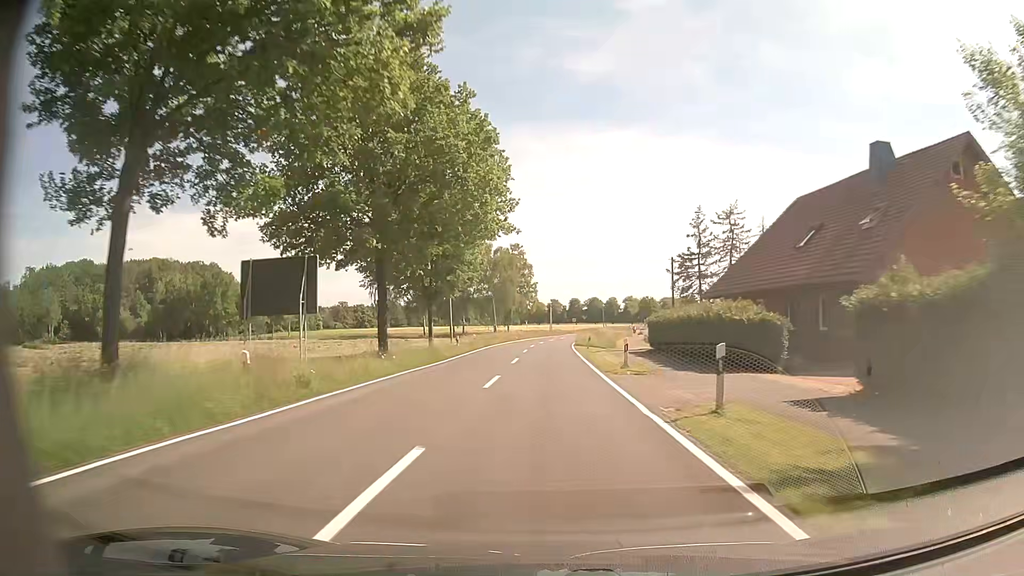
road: tertiary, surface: asphalt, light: Day
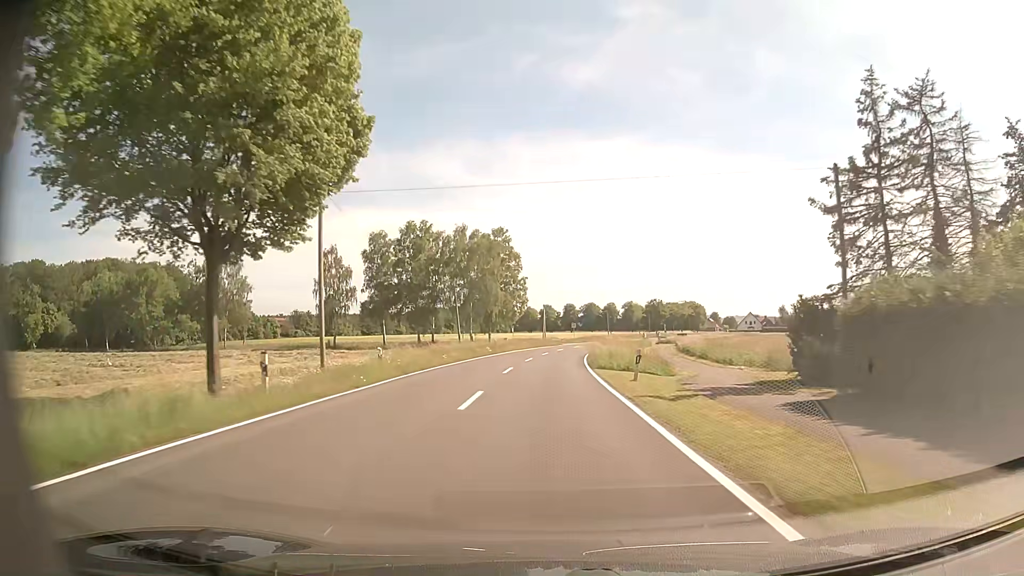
(-0.1, +27.9) m; +1°
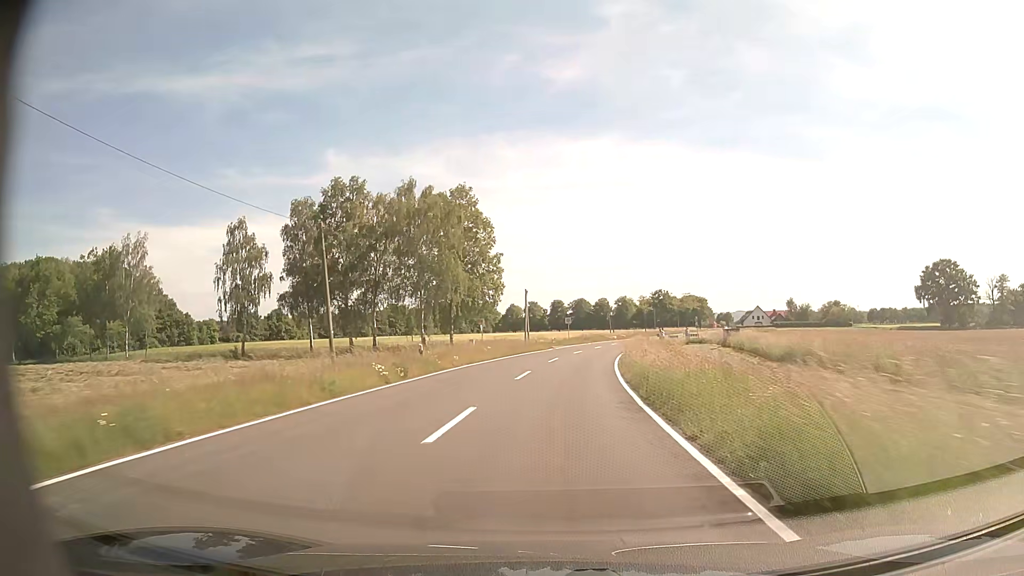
(0.0, +28.0) m; +1°
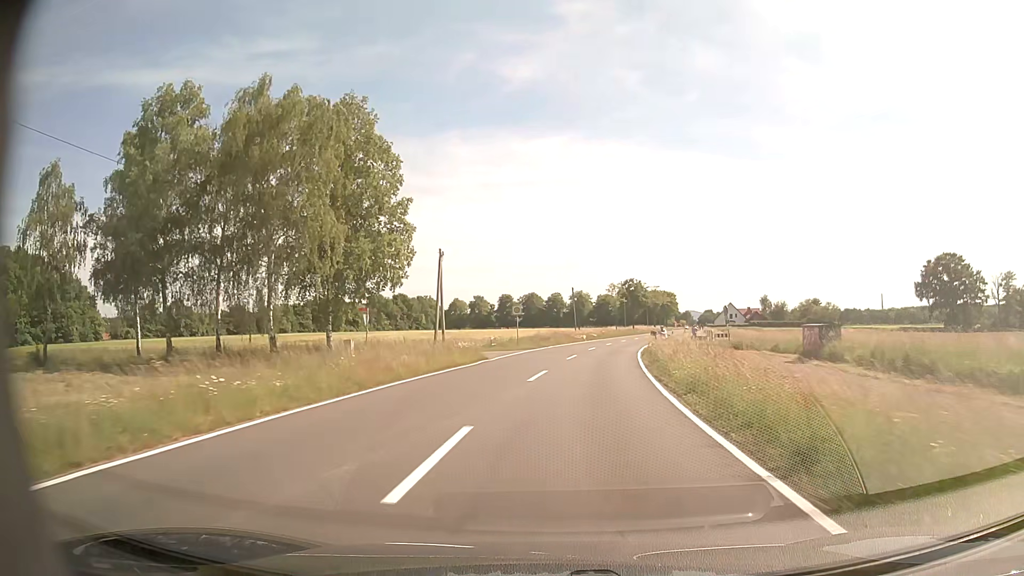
(+0.9, +27.1) m; +4°
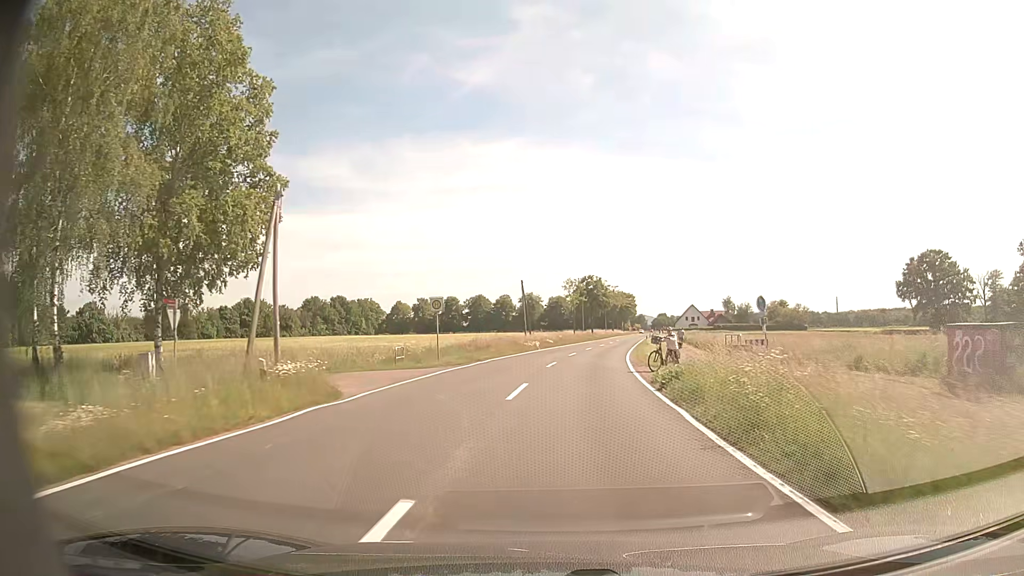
(+0.5, +15.7) m; +4°
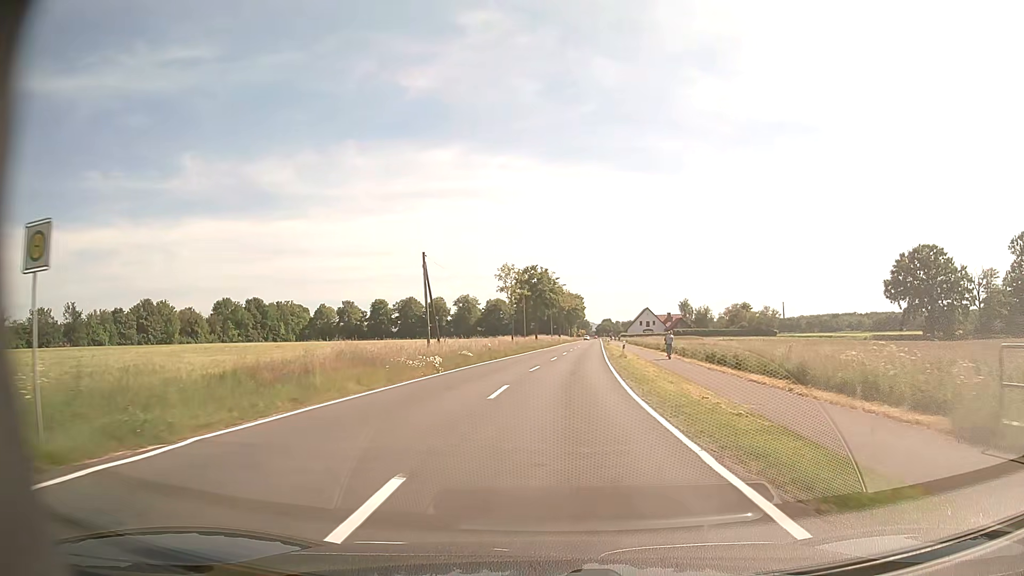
(+1.1, +23.0) m; +5°
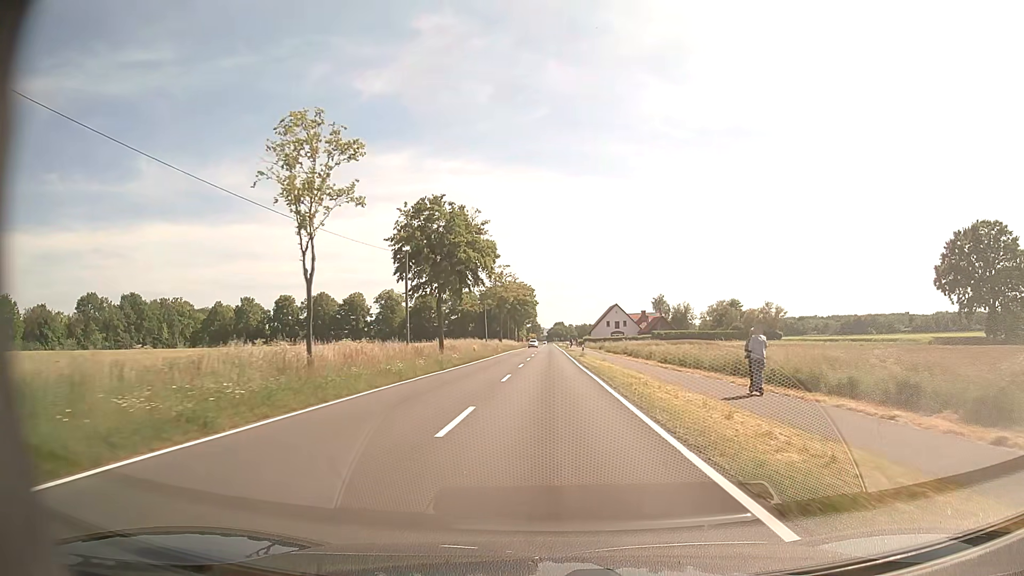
(+1.9, +41.9) m; +4°
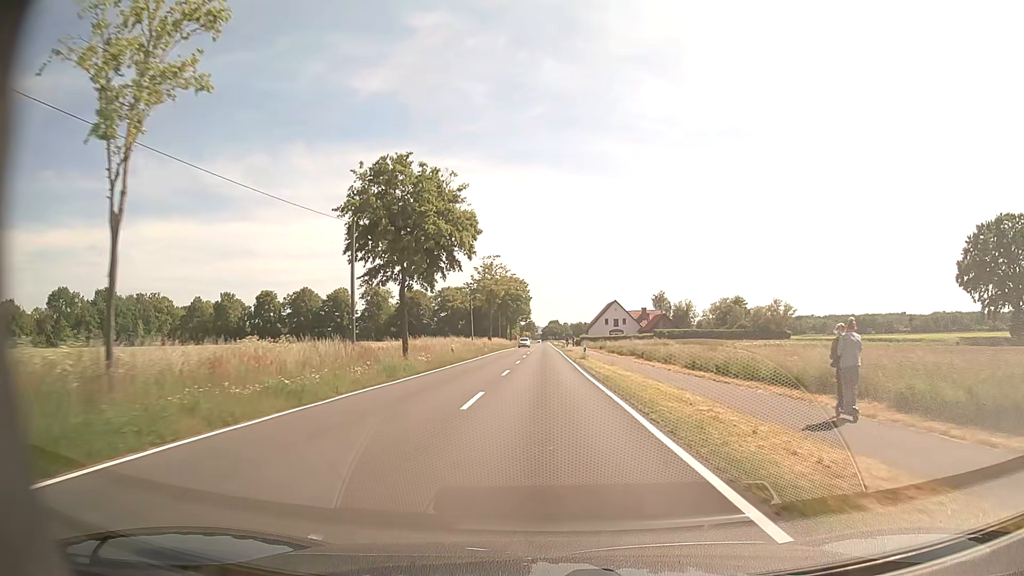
(0.0, +9.0) m; 0°
(0, +10) (0, +20) (0, +30) (0, +40) (0, +50) (0, +60) (0, +70) (0, +80) (0, +90) (0, +100) m
